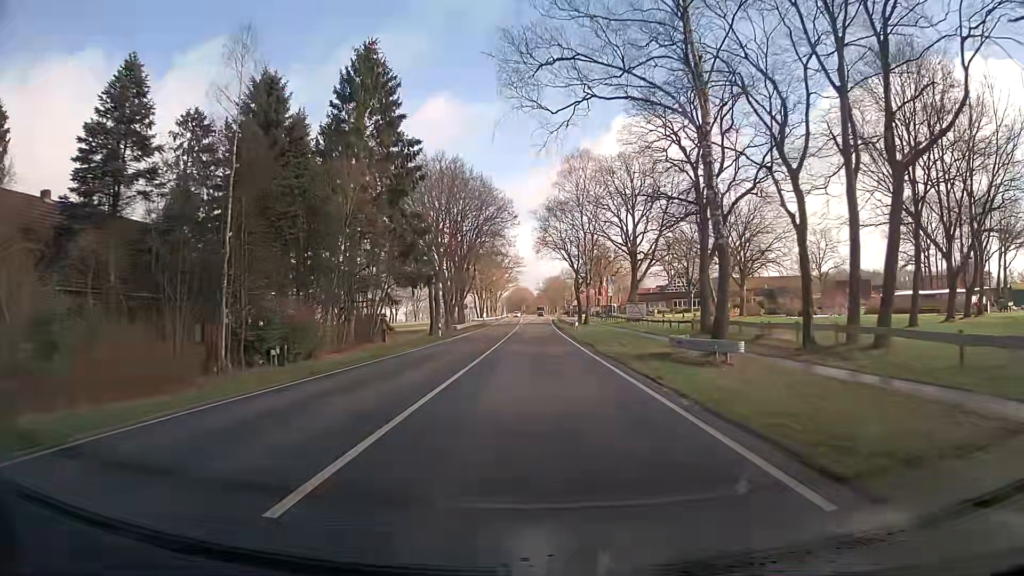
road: primary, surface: asphalt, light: Day
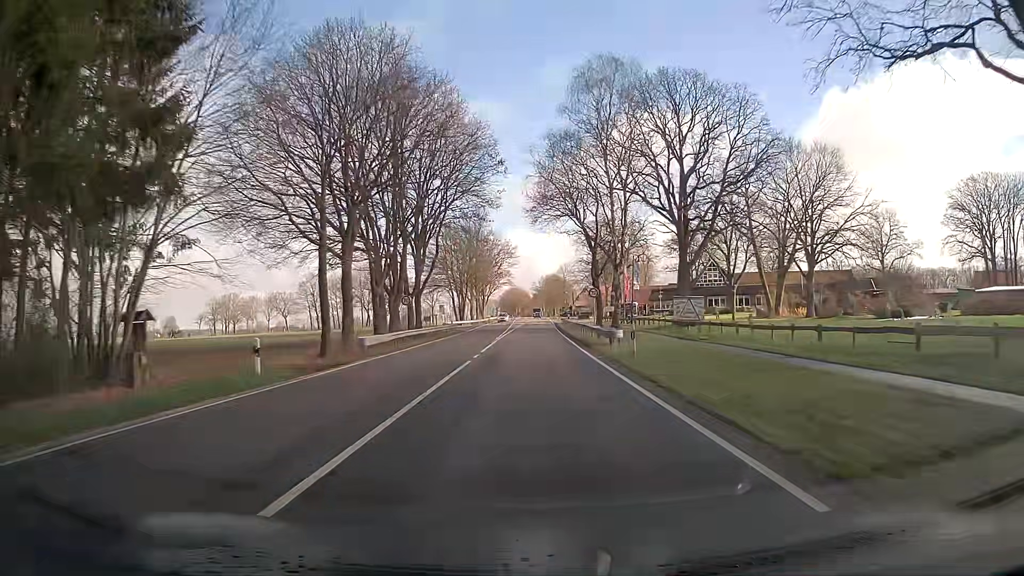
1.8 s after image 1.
(-0.1, +32.8) m; 0°
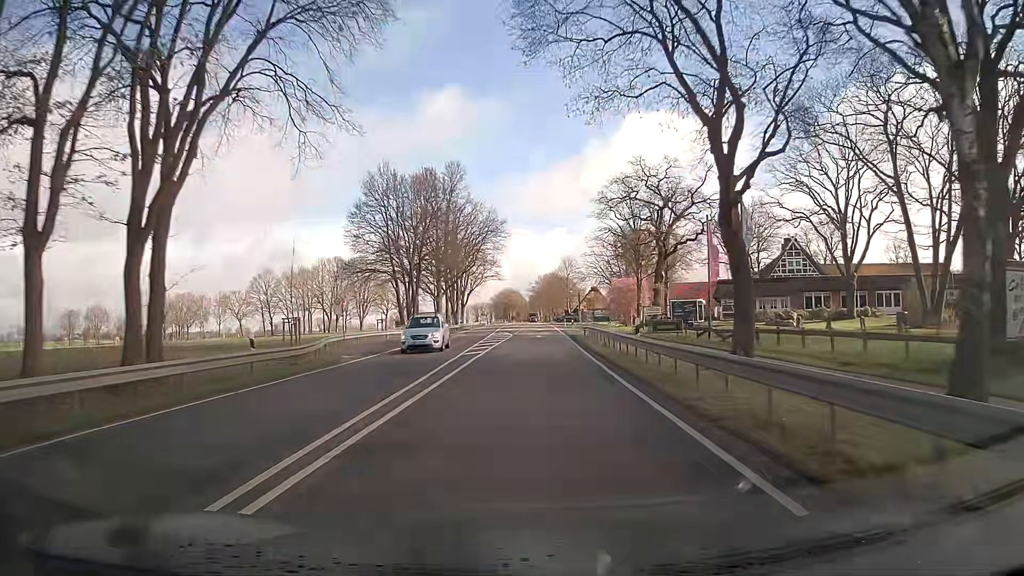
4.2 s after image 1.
(+0.3, +43.5) m; 0°
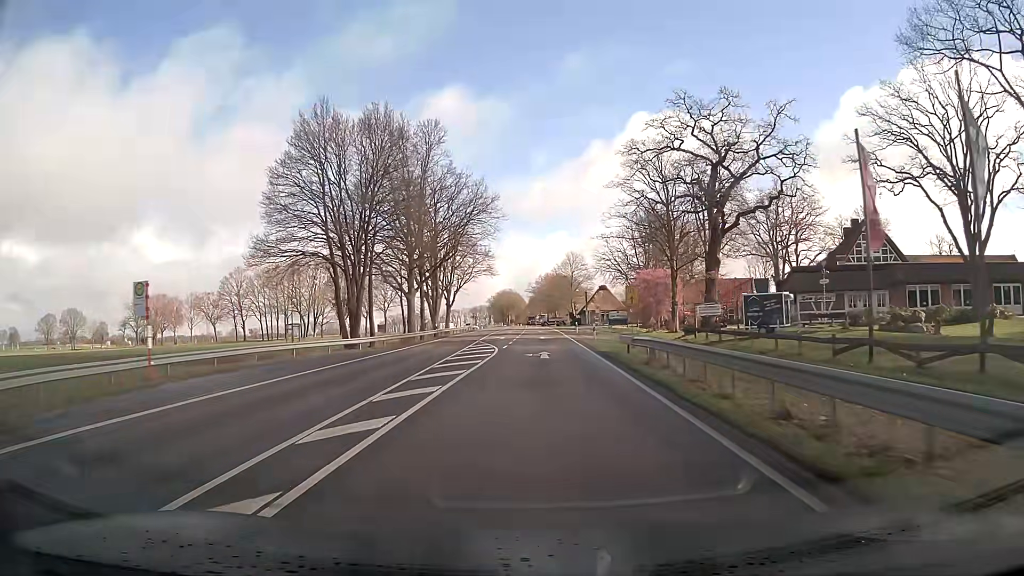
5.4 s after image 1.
(0.0, +21.8) m; 0°
(0, +10) (0, +20) (0, +30) (+1, +40) (+1, +50) (+1, +60) (+1, +70) (+1, +80) (+2, +90) (+2, +100) m
